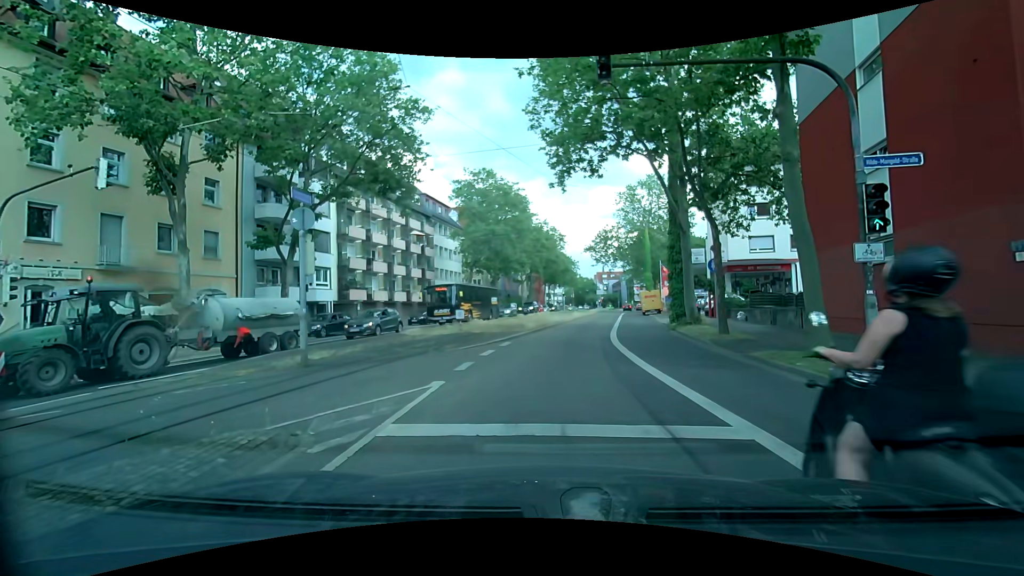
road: secondary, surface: asphalt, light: Day
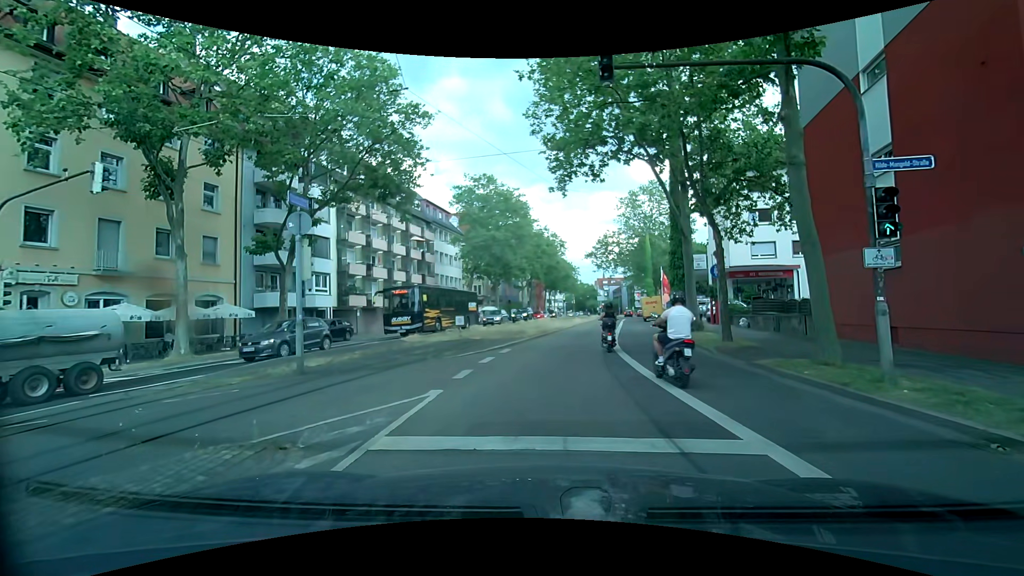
(0.0, +0.3) m; 0°
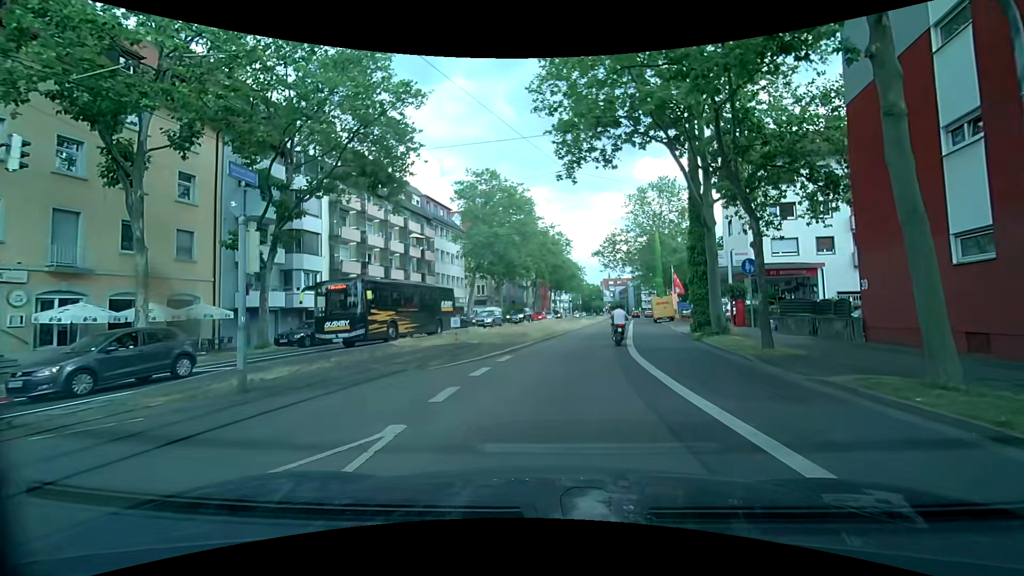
(0.0, +2.8) m; -1°
(0, +10) (+2, +20) (+3, +30) (+5, +40) (+7, +49) (+9, +59) (+11, +69) (+13, +79) (+16, +88) (+19, +98) m
